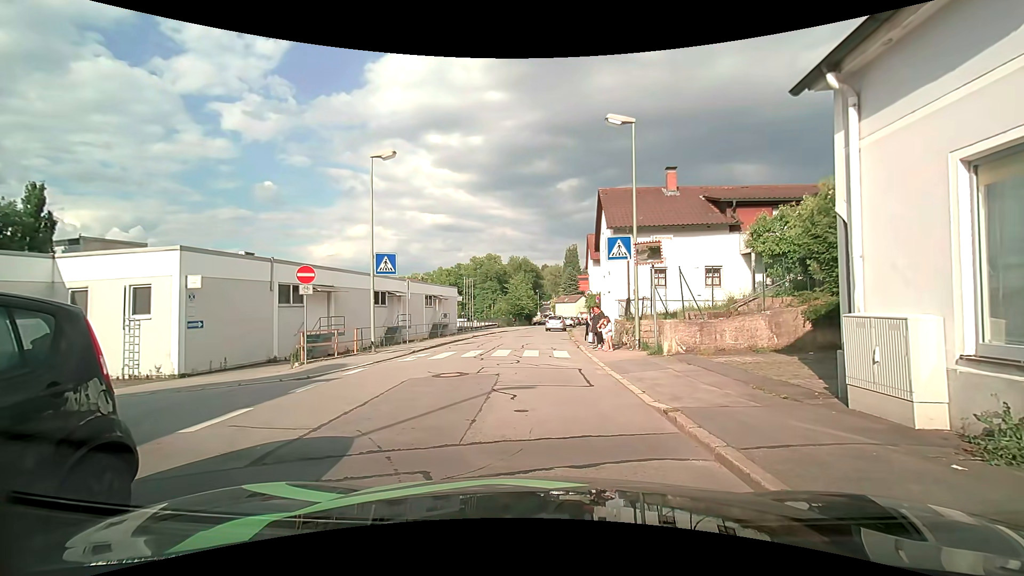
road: residential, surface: asphalt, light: Day
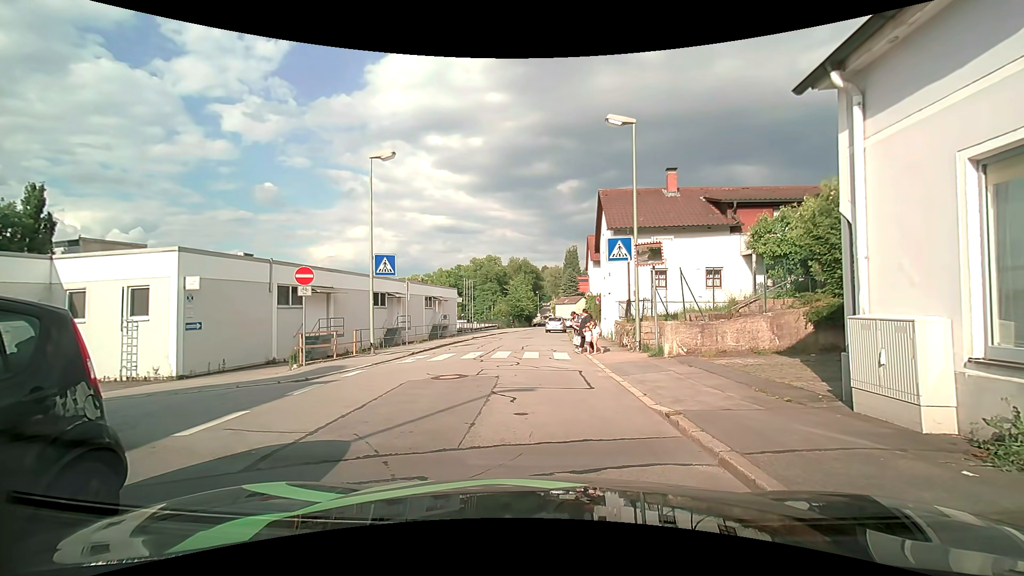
(0.0, +0.2) m; 0°
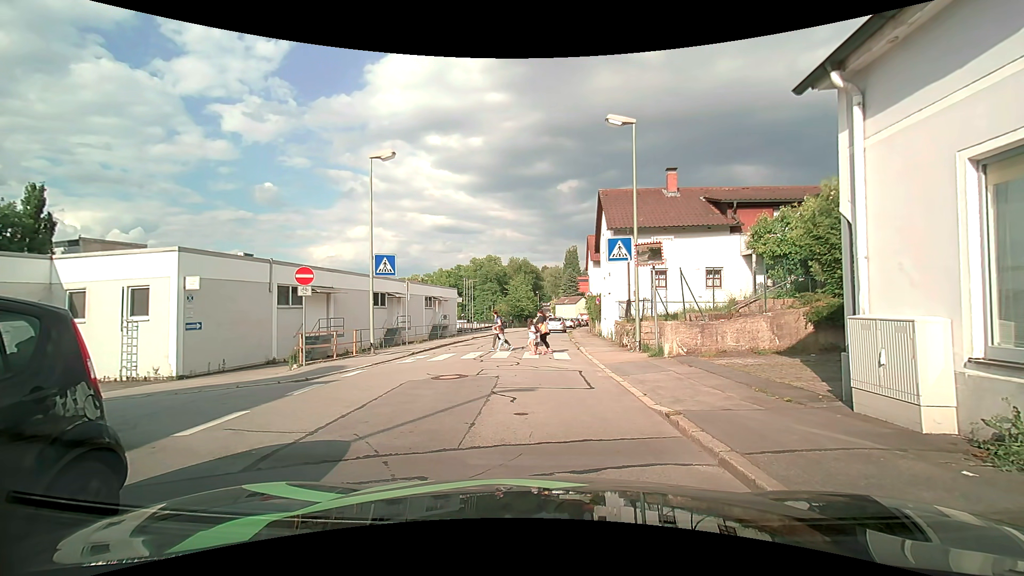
(0.0, 0.0) m; 0°
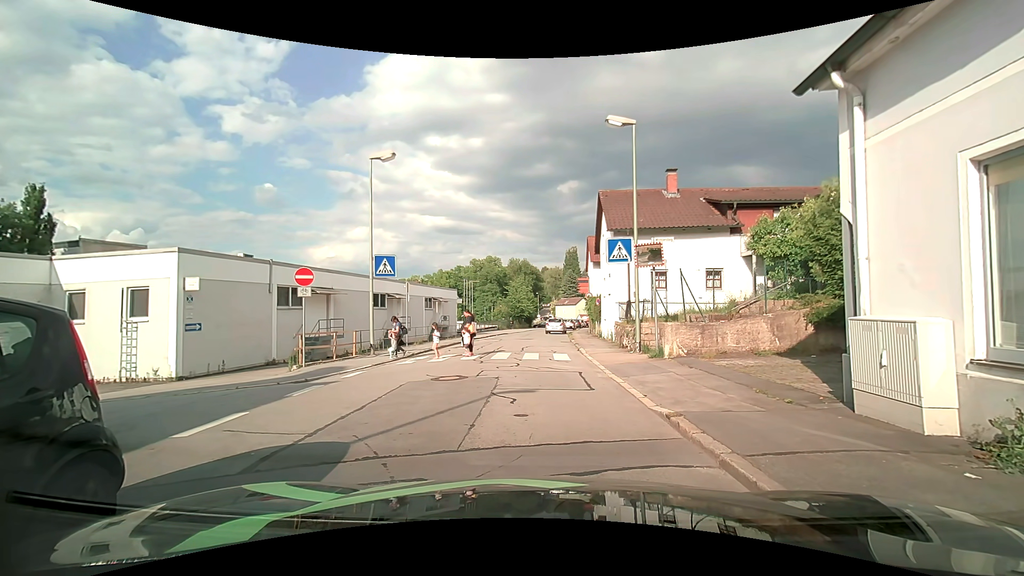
(0.0, 0.0) m; 0°
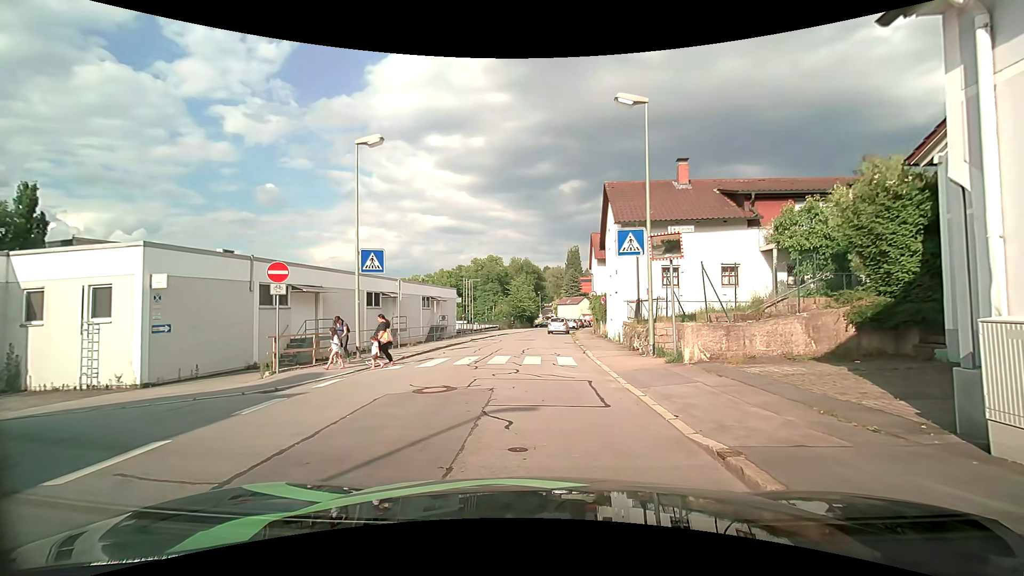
(0.0, +1.7) m; 0°
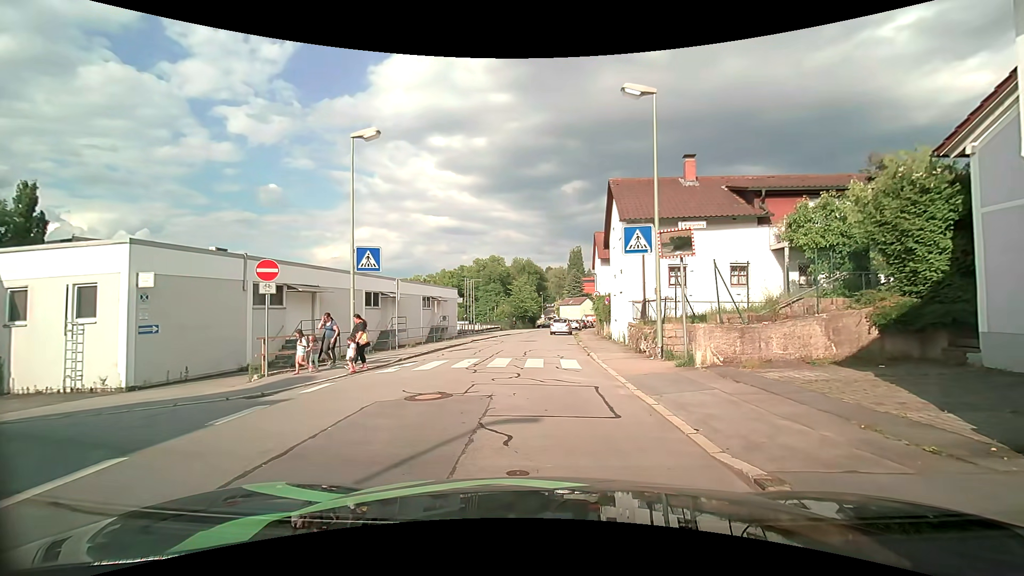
(0.0, +0.7) m; 0°
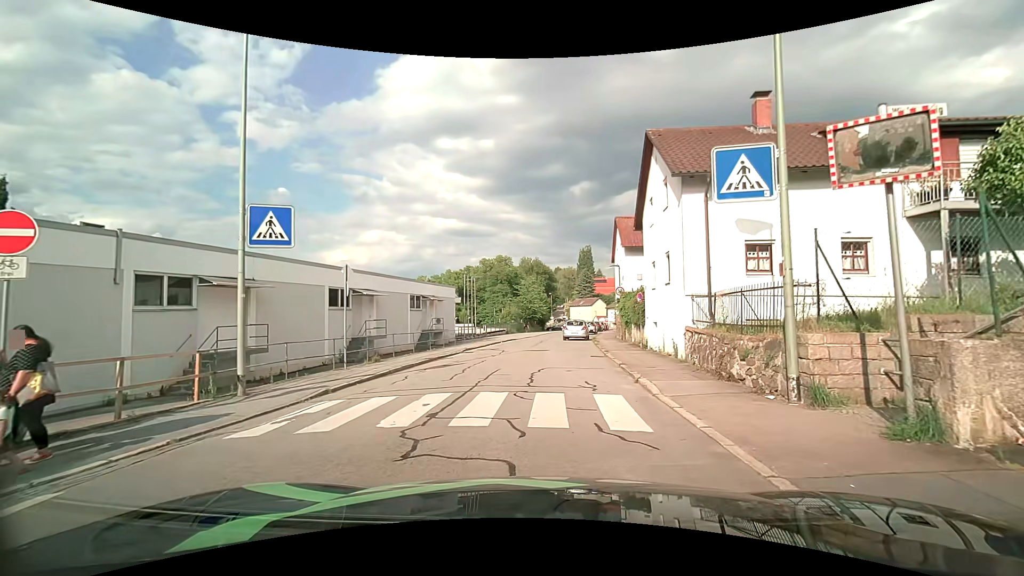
(-0.2, +7.2) m; -1°
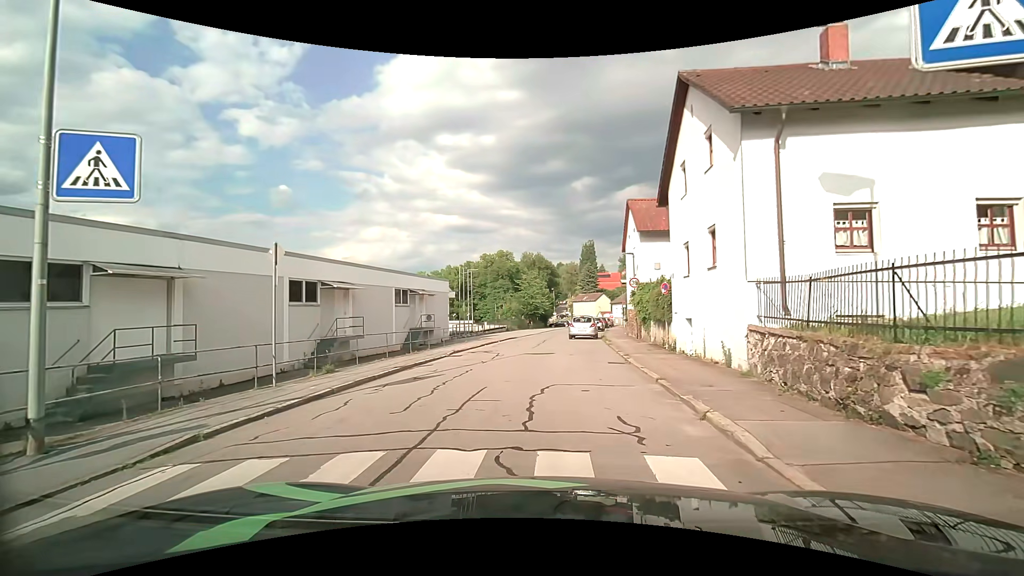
(0.0, +4.2) m; -1°
